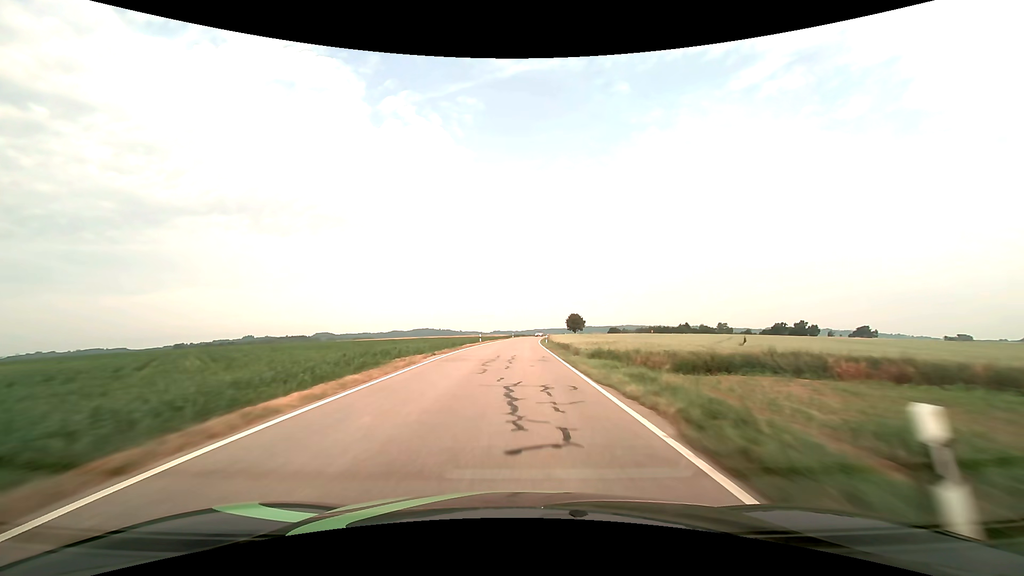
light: Day
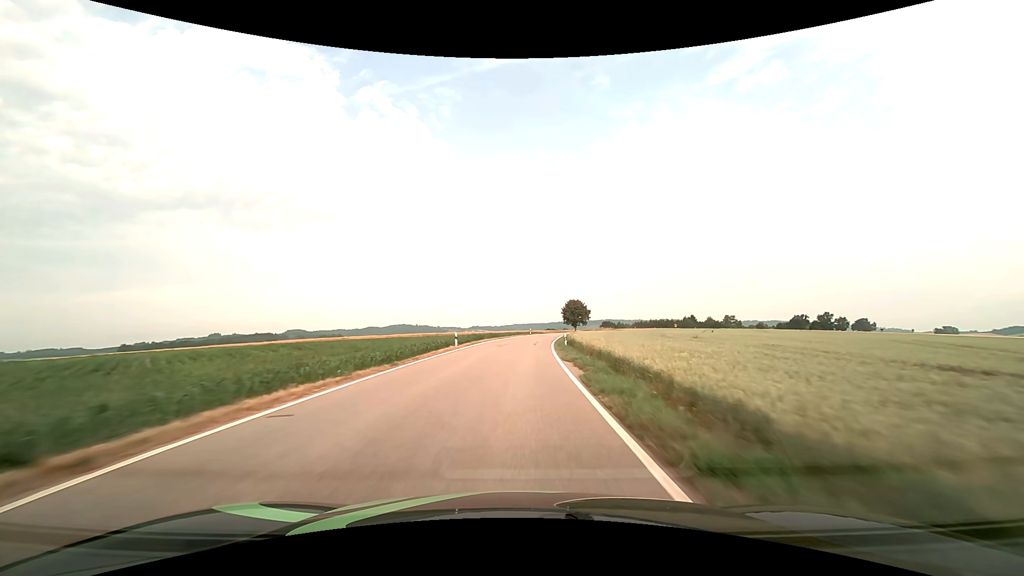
(+1.6, +70.2) m; +2°
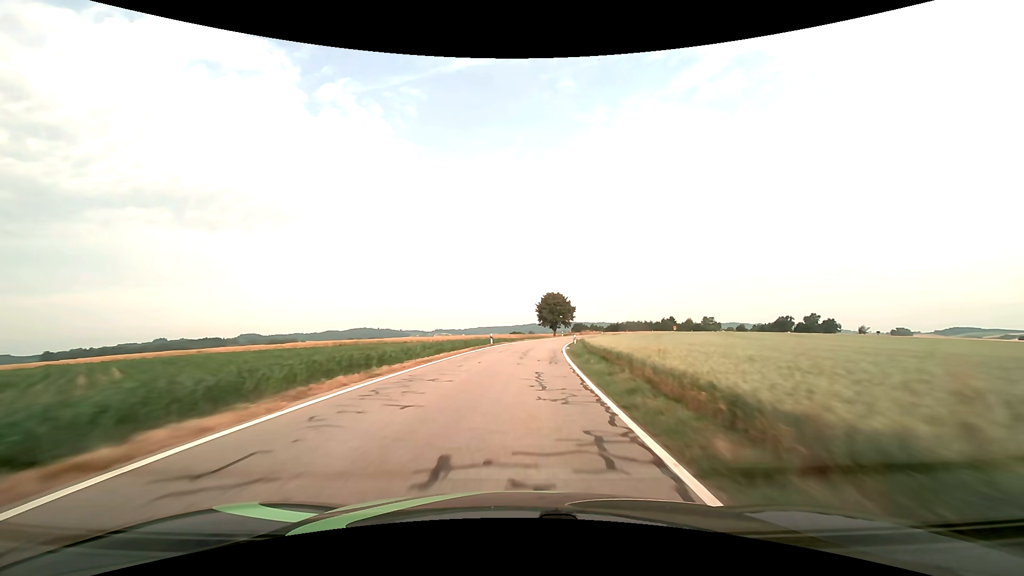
(+1.2, +40.4) m; +4°
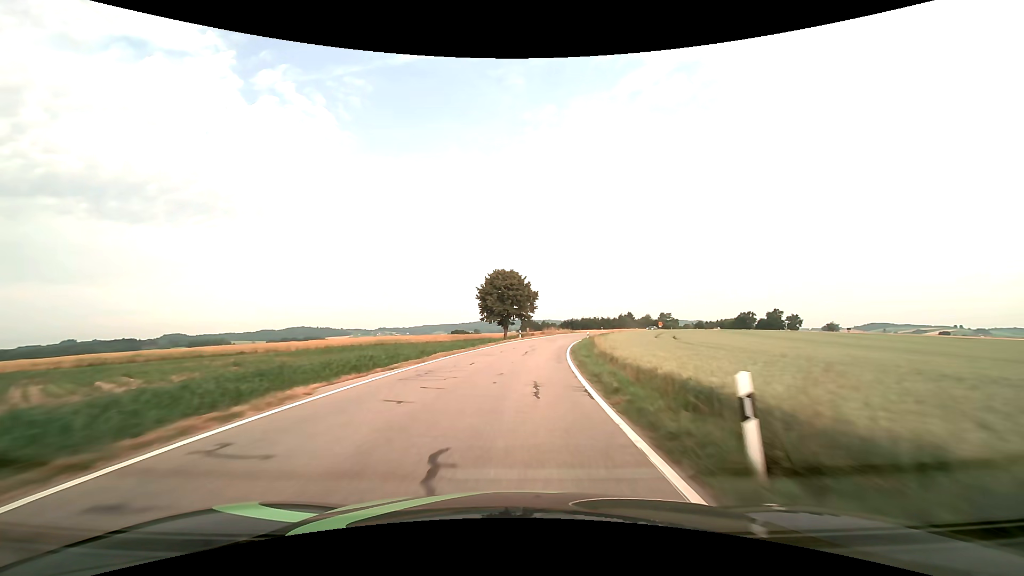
(+2.0, +39.1) m; +6°
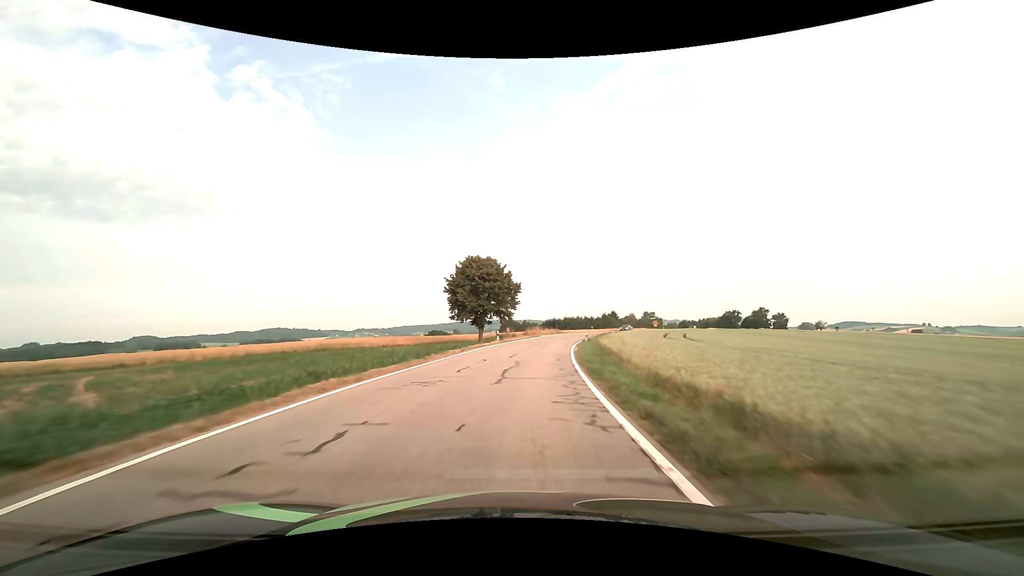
(+0.2, +12.7) m; +2°
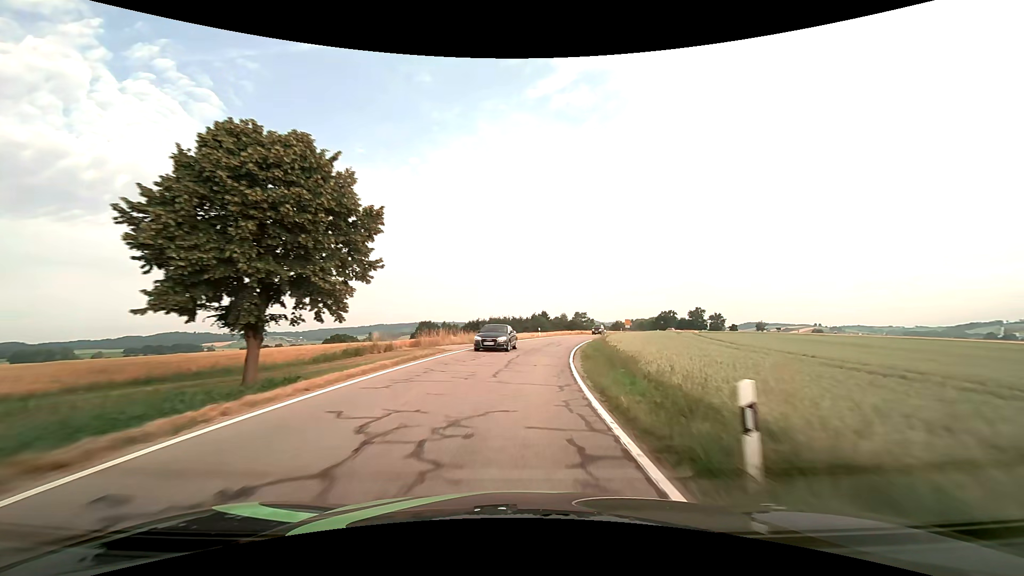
(+2.9, +36.6) m; +9°
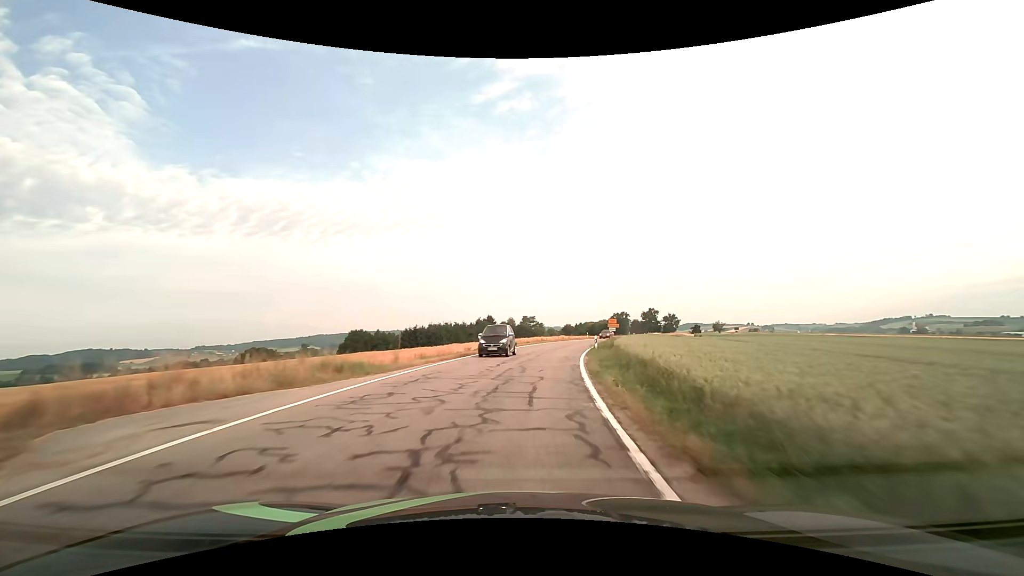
(+1.2, +23.7) m; +6°
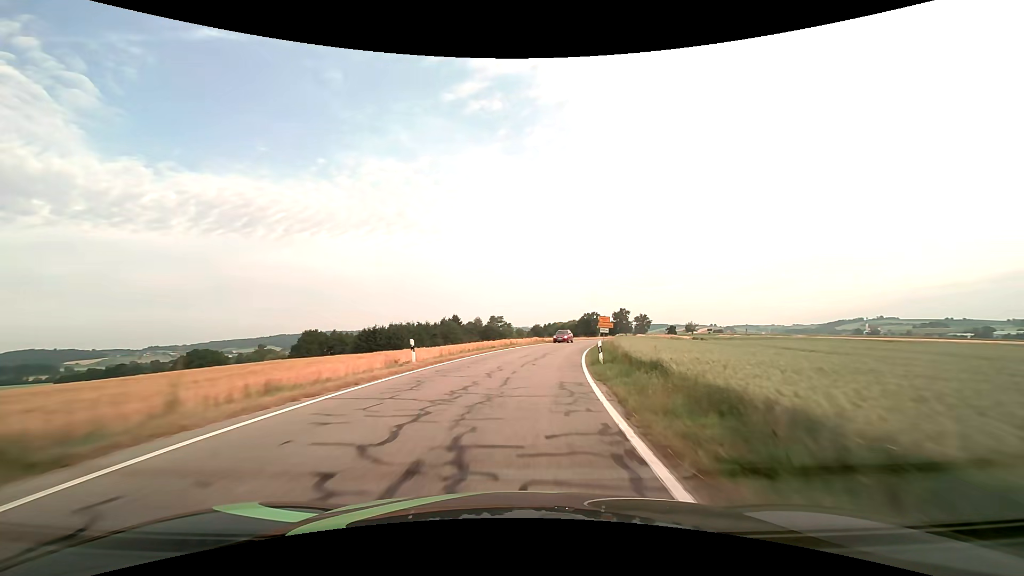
(+0.4, +11.7) m; +4°
(0, +10) (+1, +20) (+2, +30) (+4, +40) (+6, +50) (+8, +59) (+11, +69) (+14, +78) (+17, +88) (+20, +97) m
